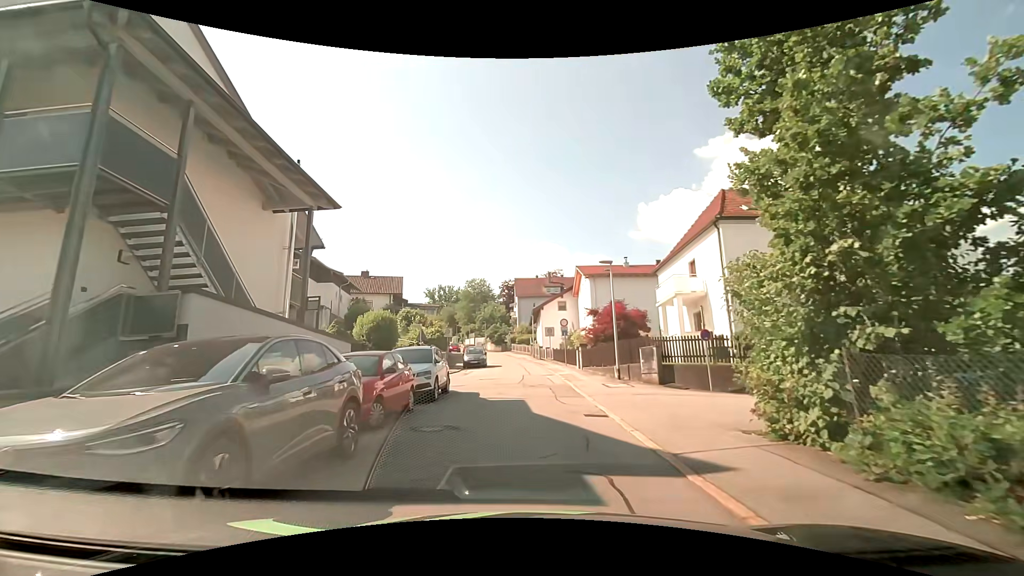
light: Day
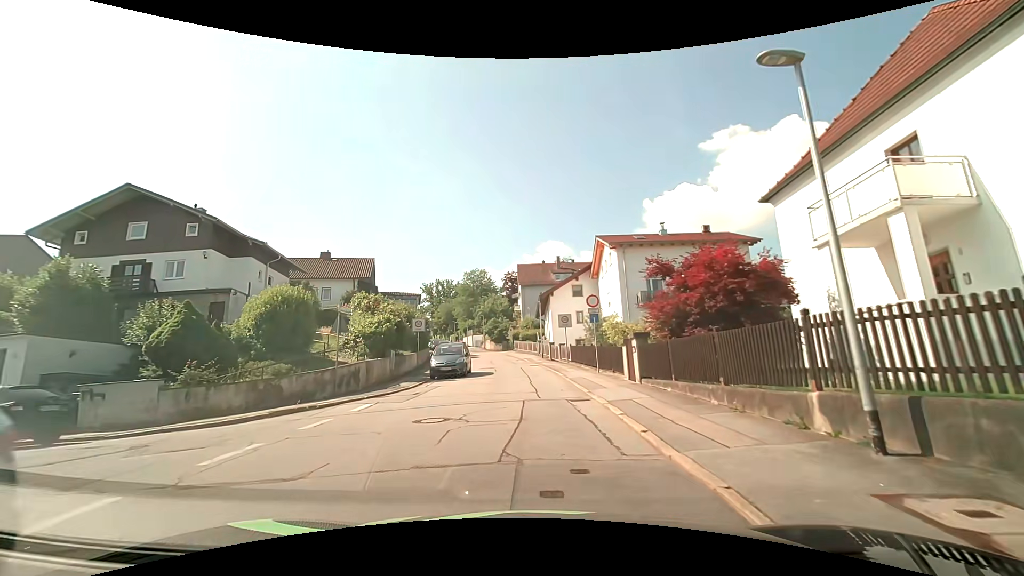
(-0.1, +14.8) m; -1°
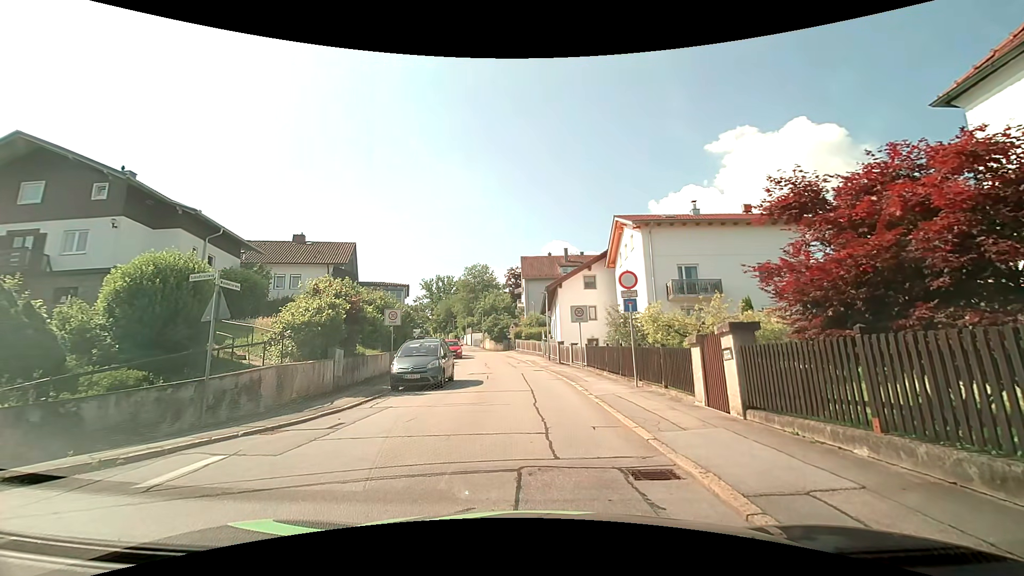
(-0.1, +6.7) m; -3°
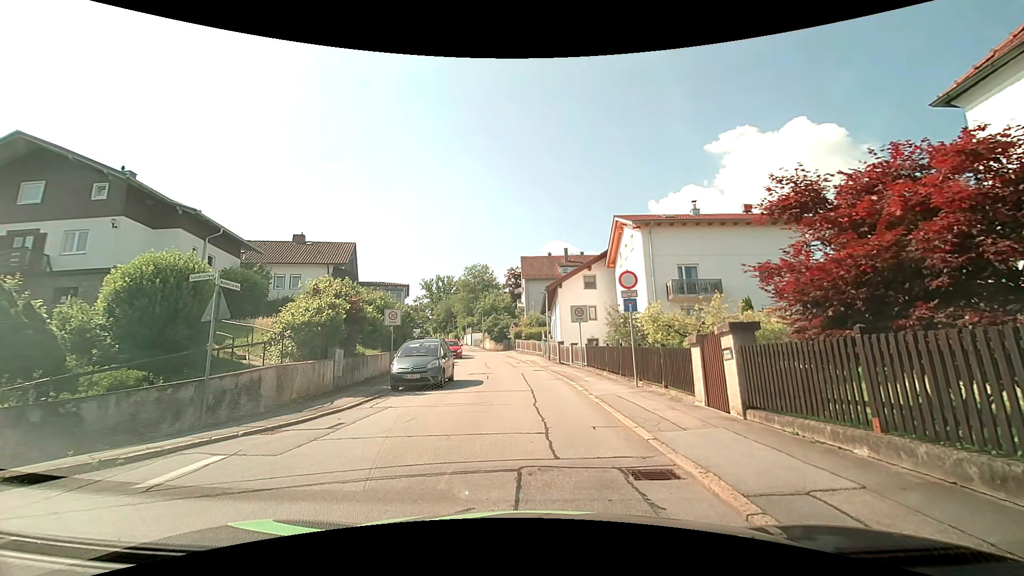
(0.0, 0.0) m; 0°
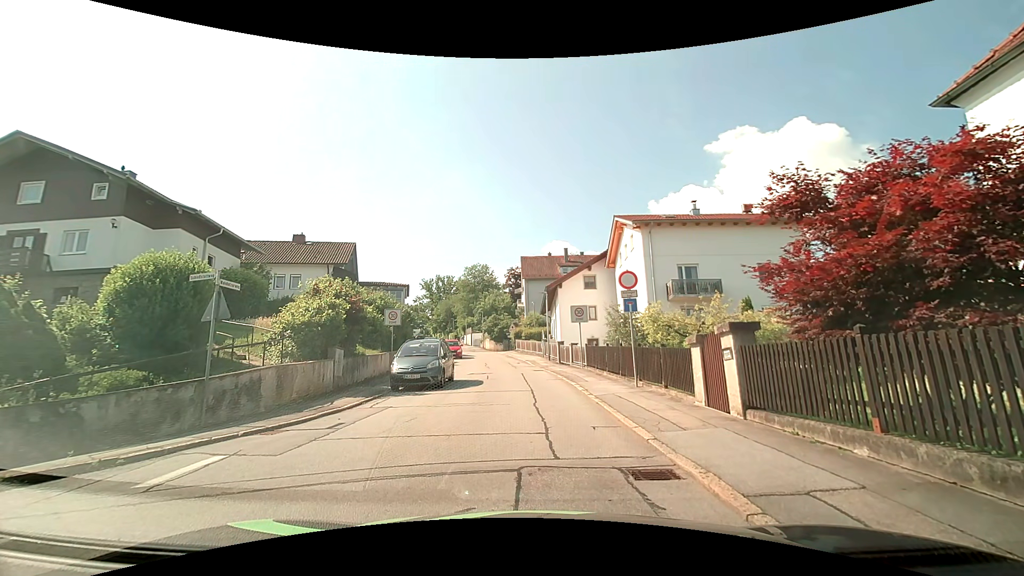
(0.0, 0.0) m; 0°
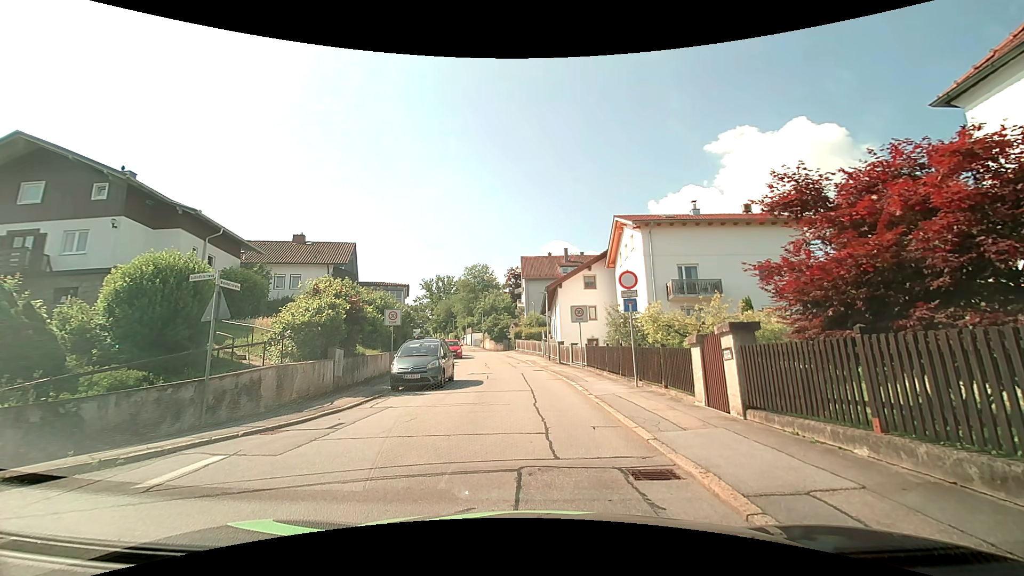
(0.0, 0.0) m; 0°
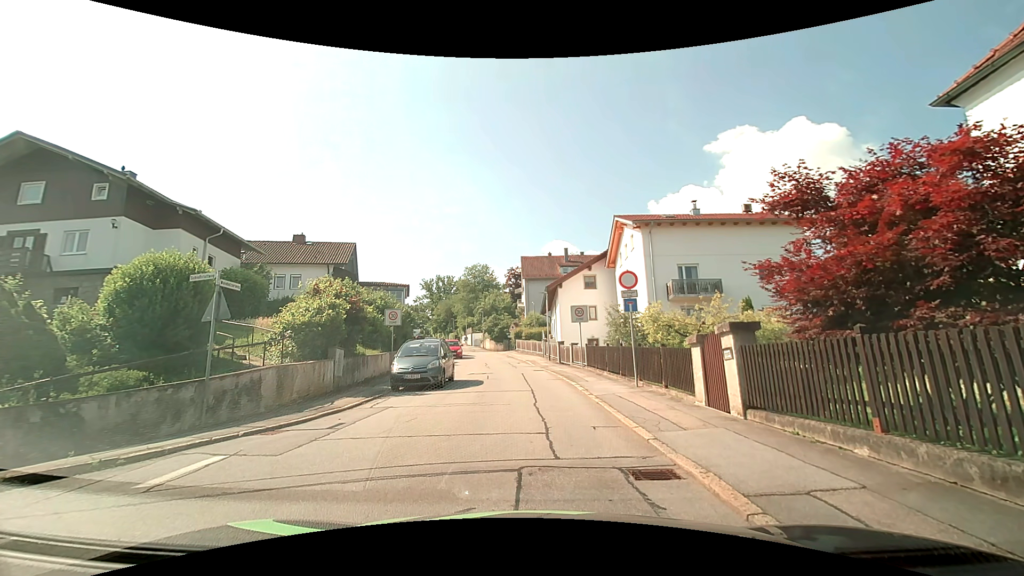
(0.0, 0.0) m; 0°
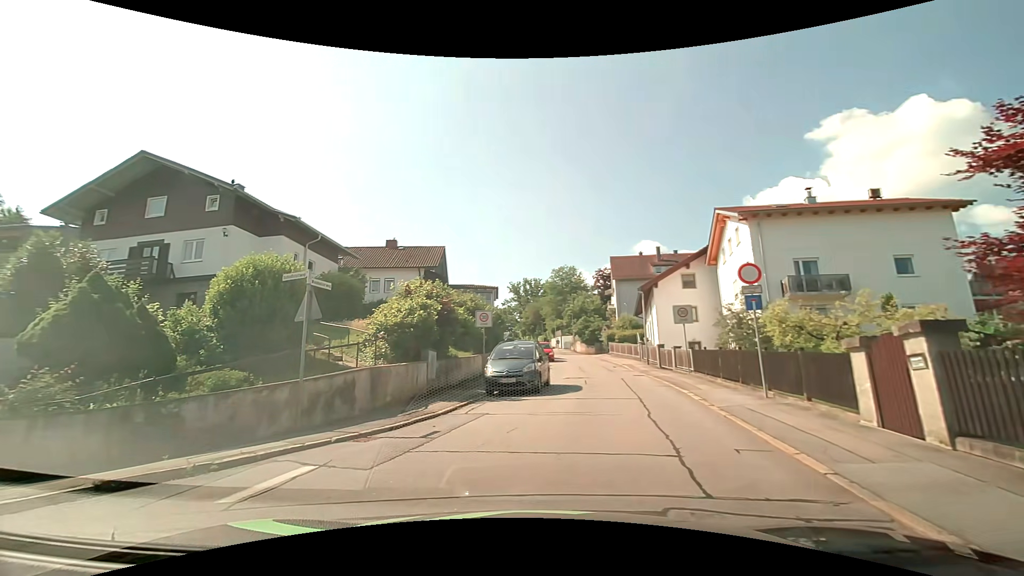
(0.0, +1.4) m; -10°
